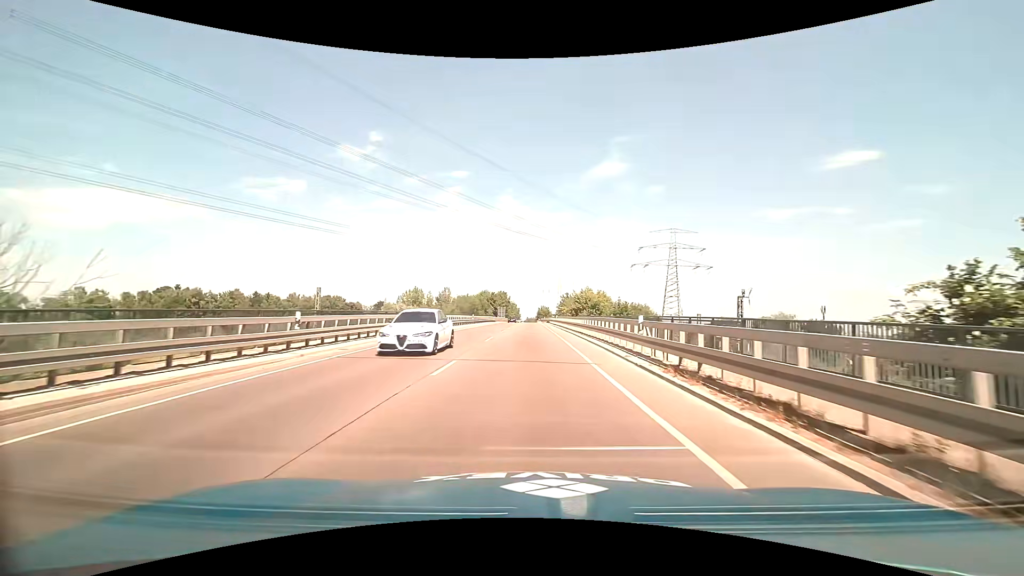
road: primary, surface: asphalt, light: Day
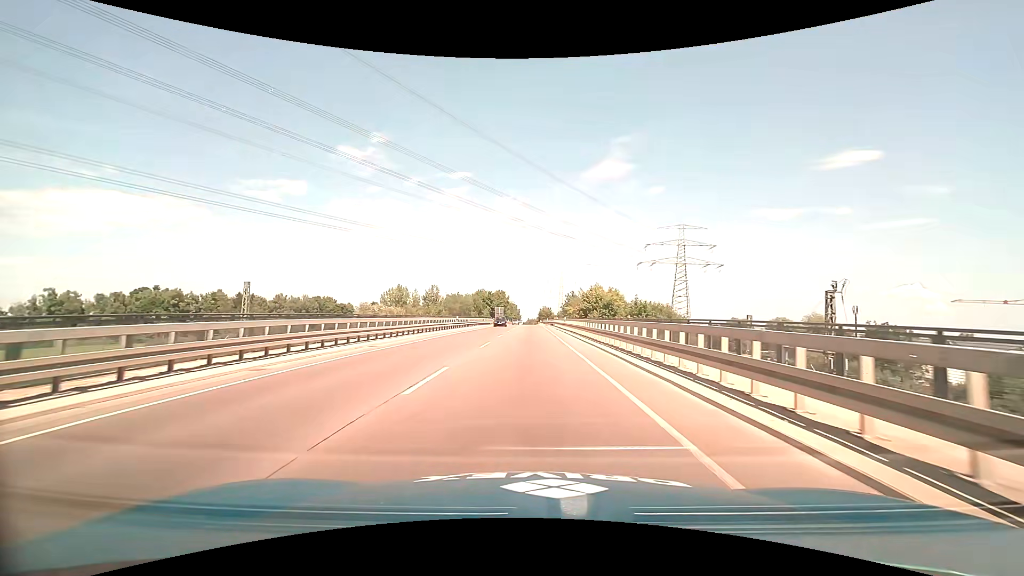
(0.0, +14.7) m; 0°
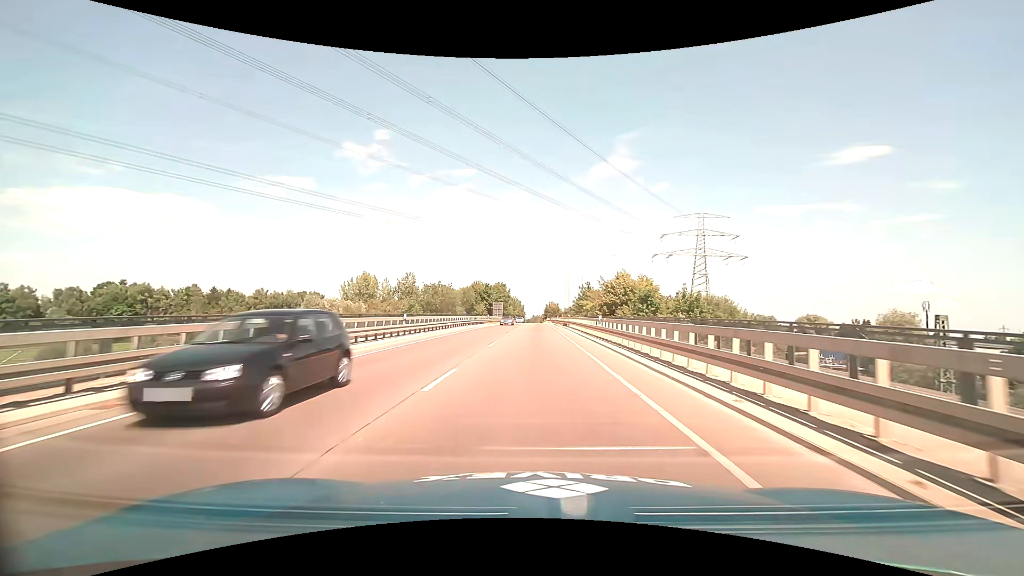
(0.0, +22.8) m; 0°
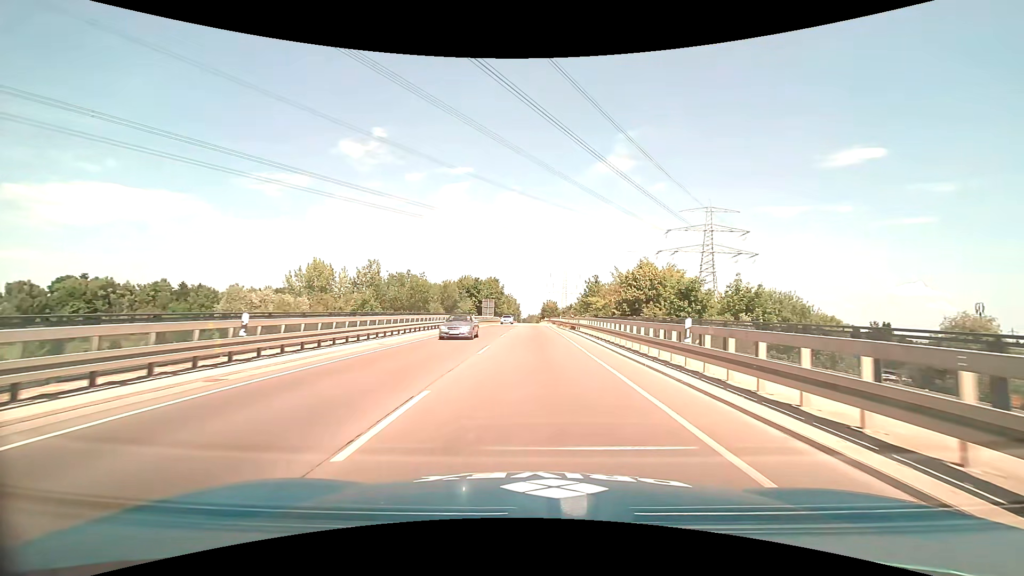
(0.0, +15.7) m; 0°
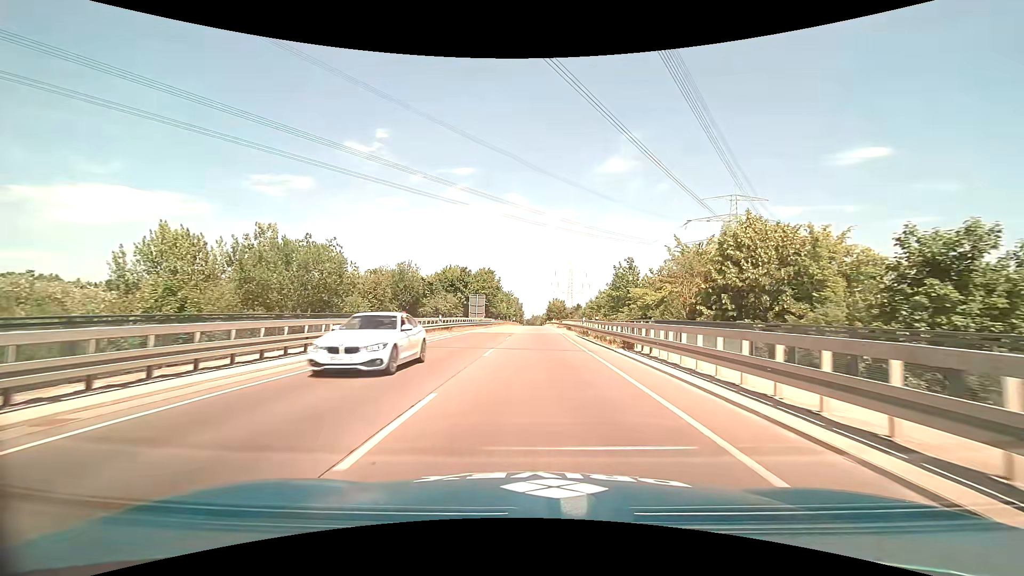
(+0.1, +24.4) m; 0°
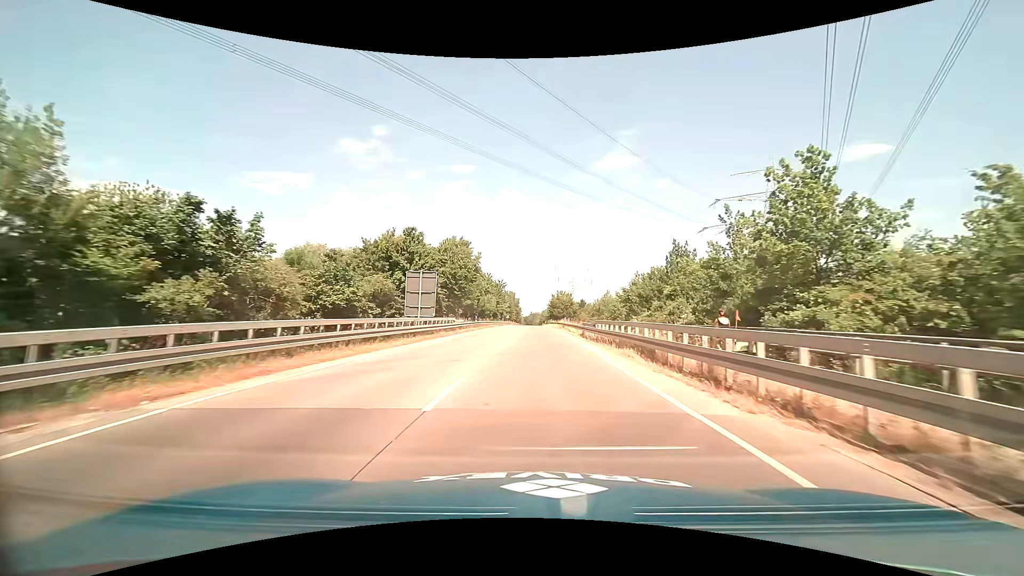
(+0.1, +34.3) m; 0°
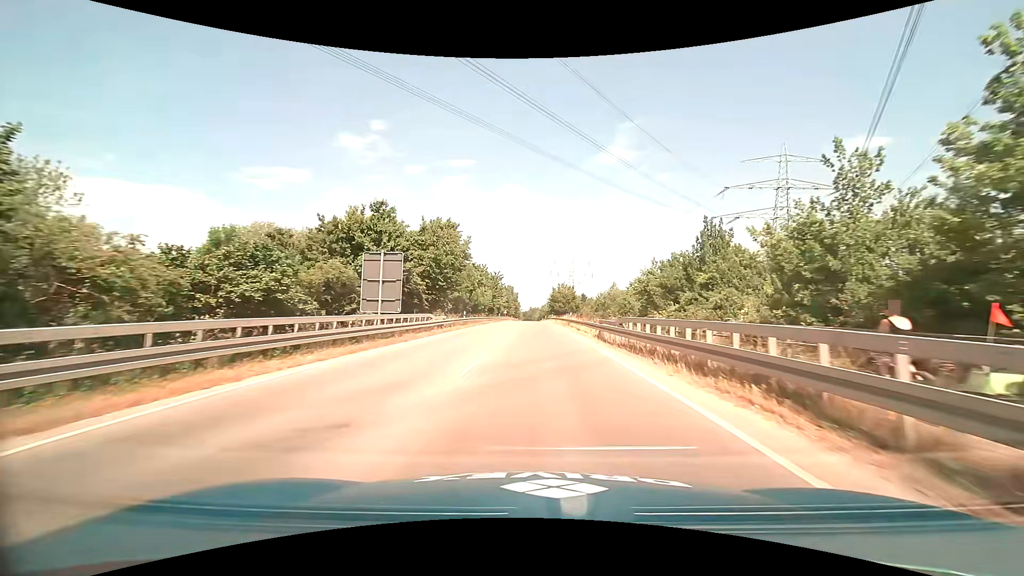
(0.0, +8.9) m; 0°
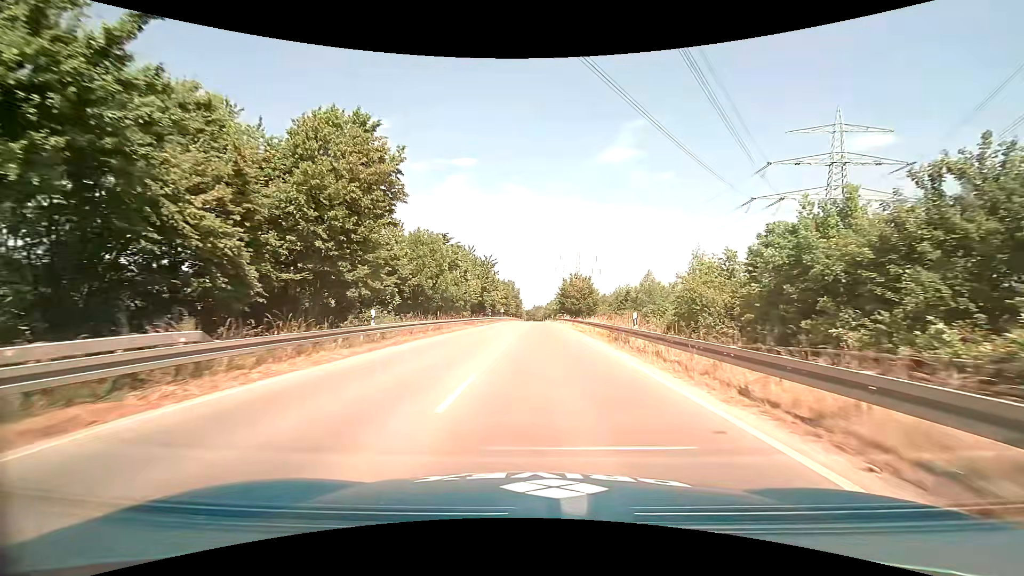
(-0.1, +26.8) m; 0°
(0, +10) (0, +20) (0, +30) (+1, +40) (+1, +50) (+1, +60) (+1, +70) (+1, +80) (+1, +90) (+1, +100) m
